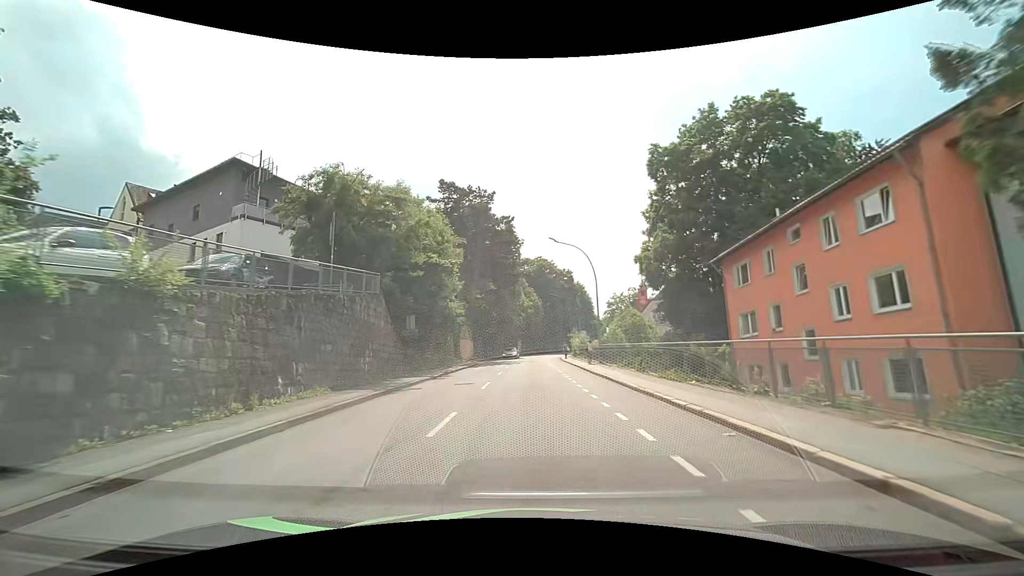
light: Day
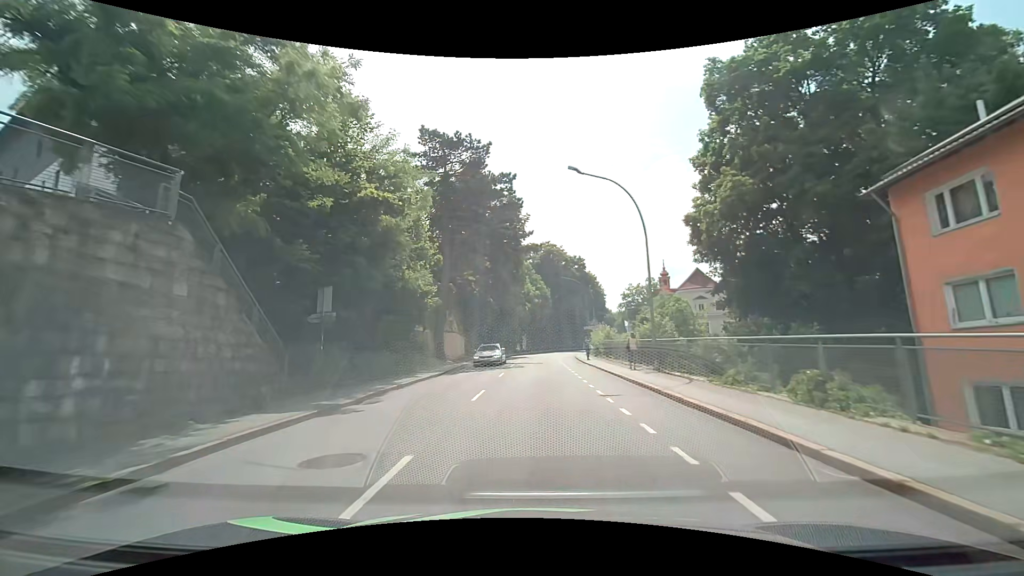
(-0.2, +13.6) m; -1°
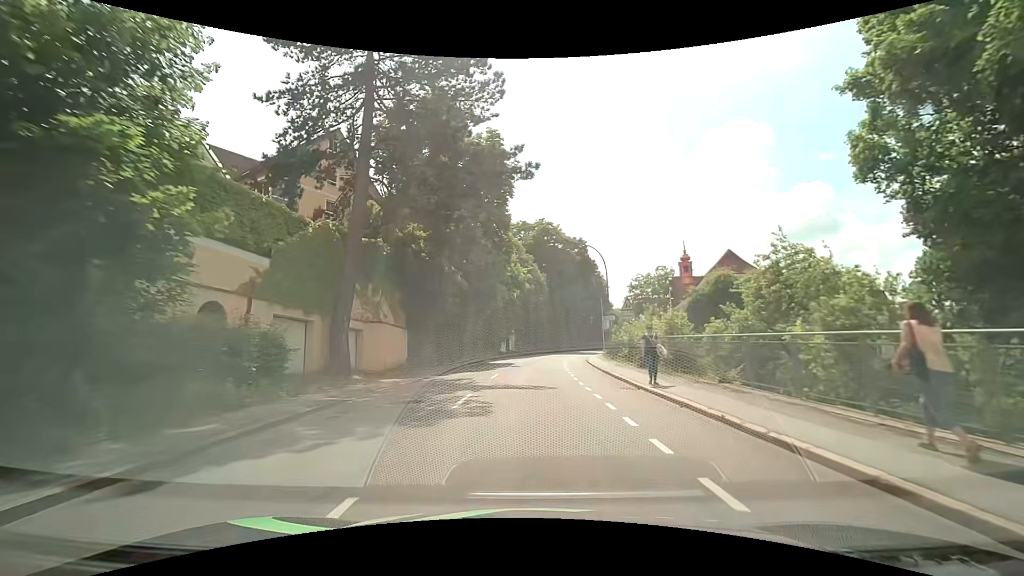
(+0.2, +19.4) m; +1°
